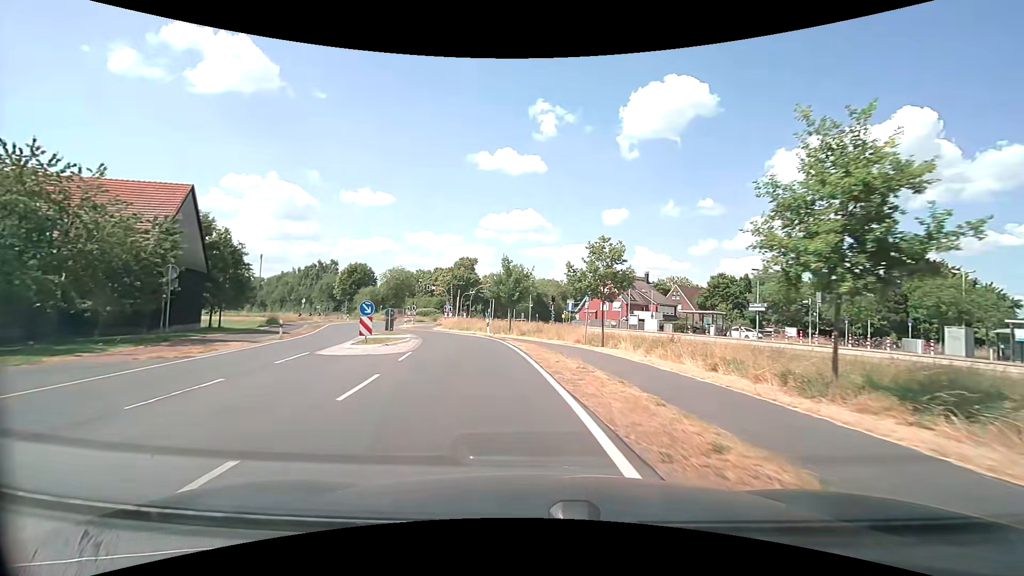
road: secondary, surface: asphalt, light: Day
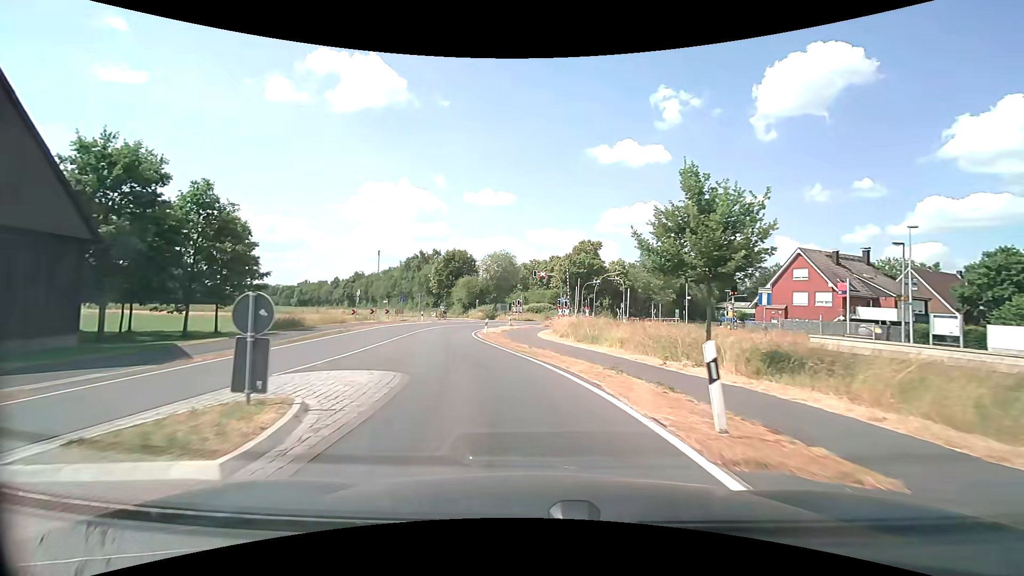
(-3.1, +24.6) m; -14°
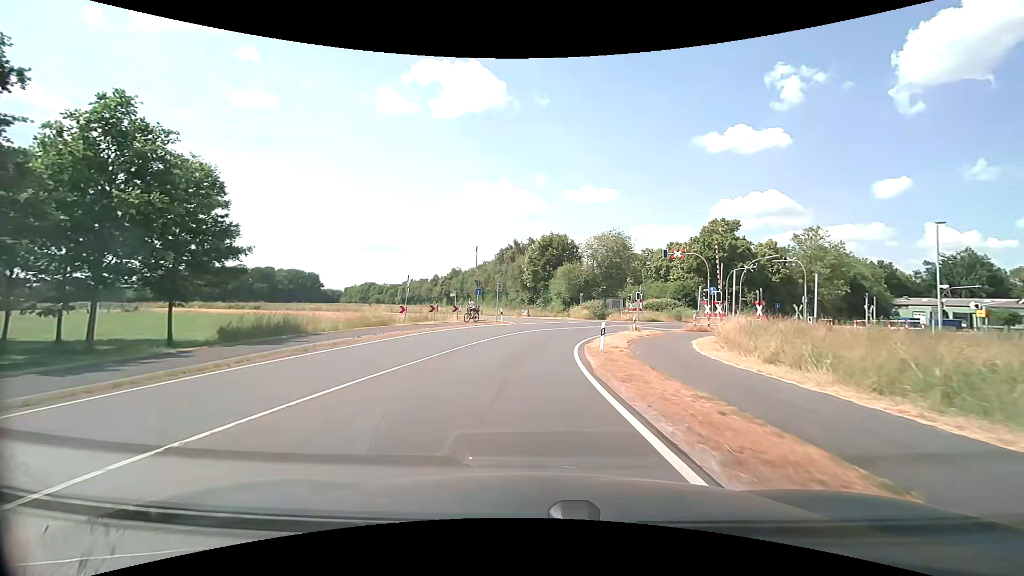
(-1.8, +17.0) m; -13°
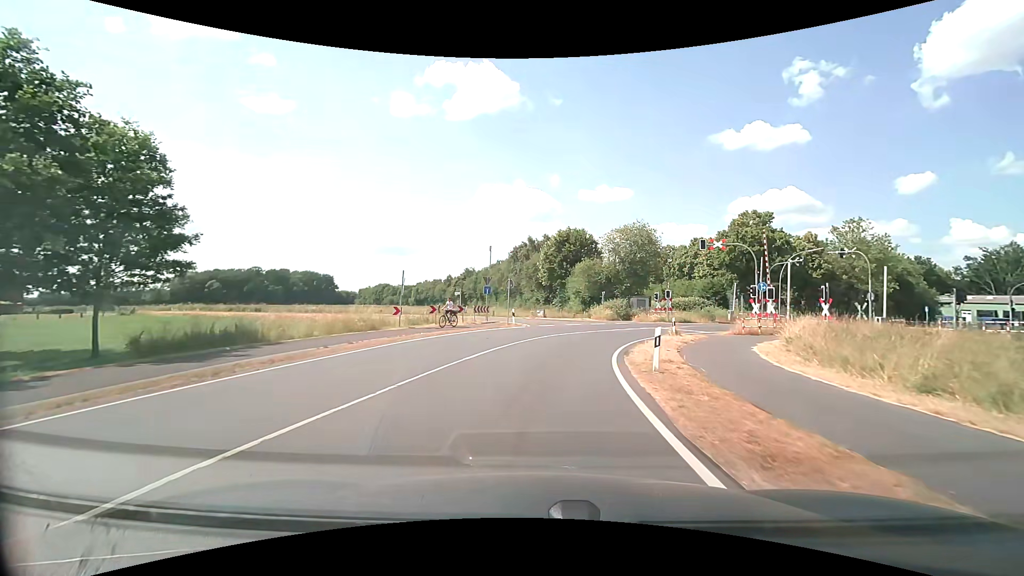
(0.0, +5.3) m; -1°
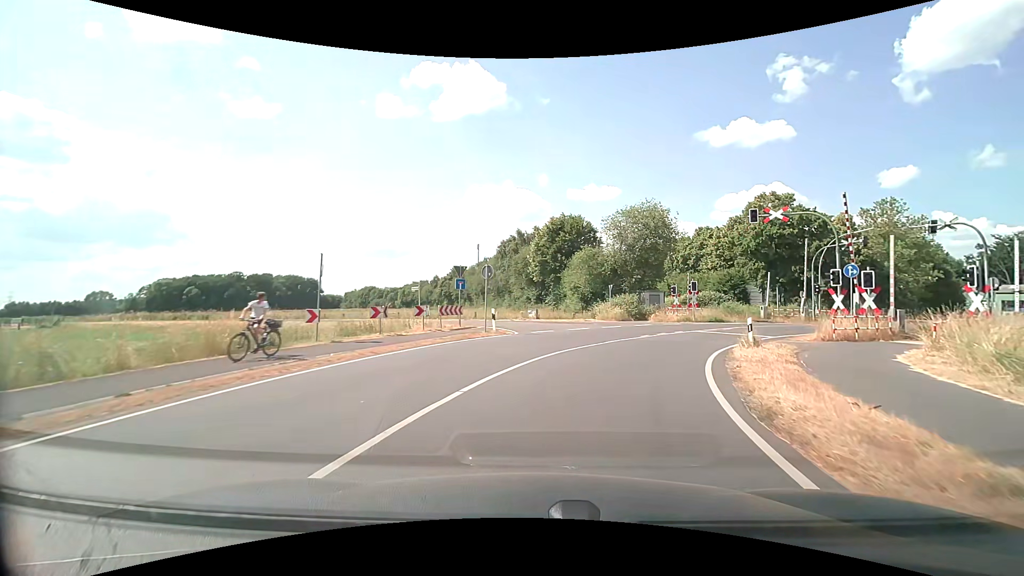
(-0.1, +10.0) m; 0°
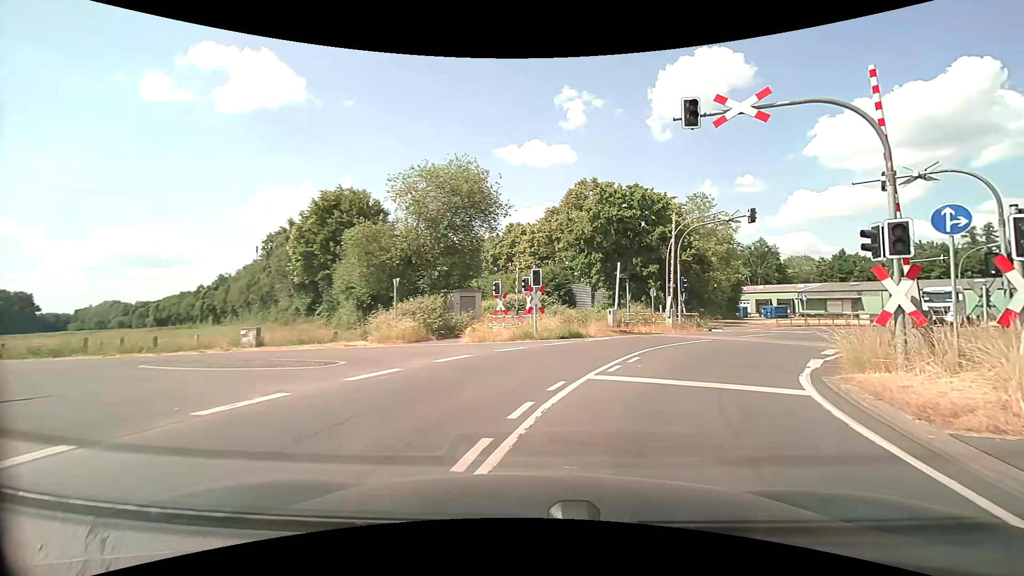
(+2.6, +17.2) m; +22°
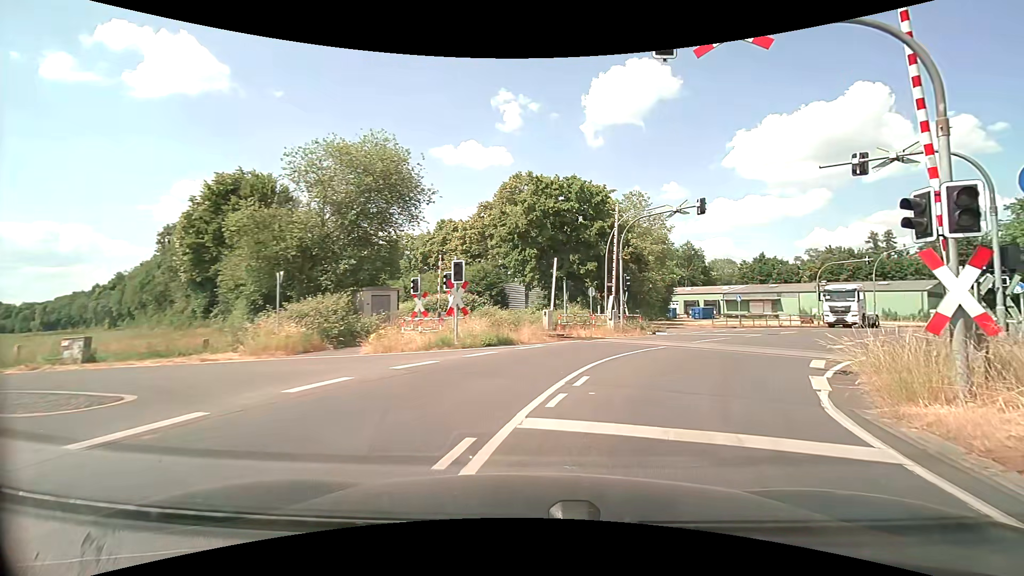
(+0.2, +3.9) m; +7°
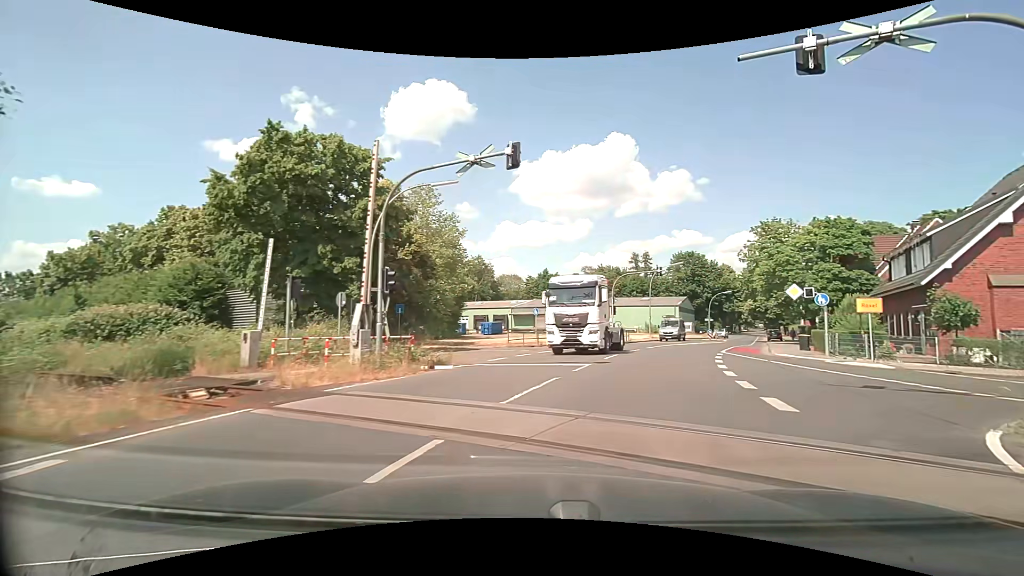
(+2.2, +10.9) m; +22°
(+2, +10) (+5, +19) (+9, +28) (+14, +37) (+19, +46) (+23, +55) (+28, +64) (+32, +73) (+36, +82) (+40, +91) m
